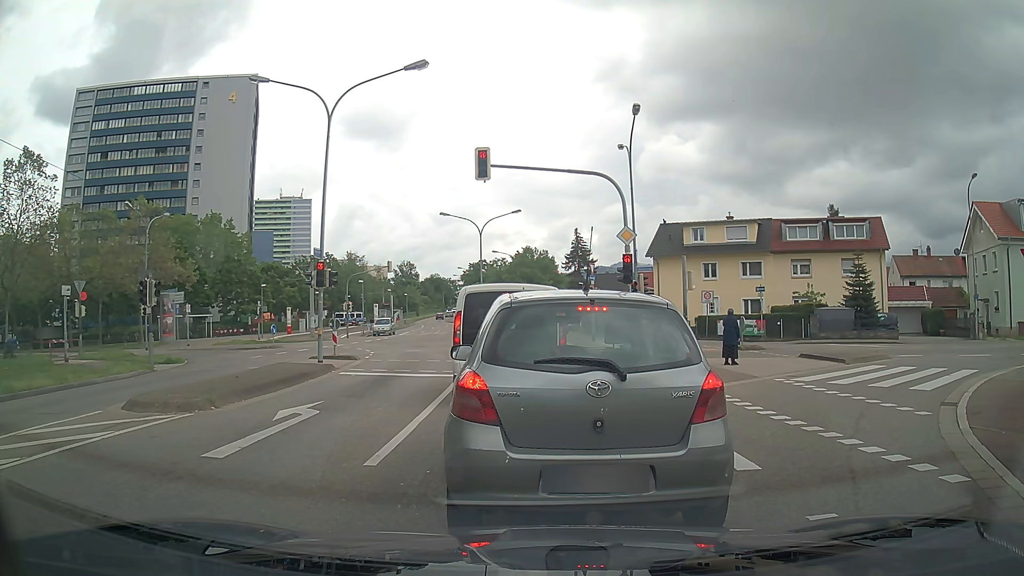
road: tertiary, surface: asphalt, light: Day
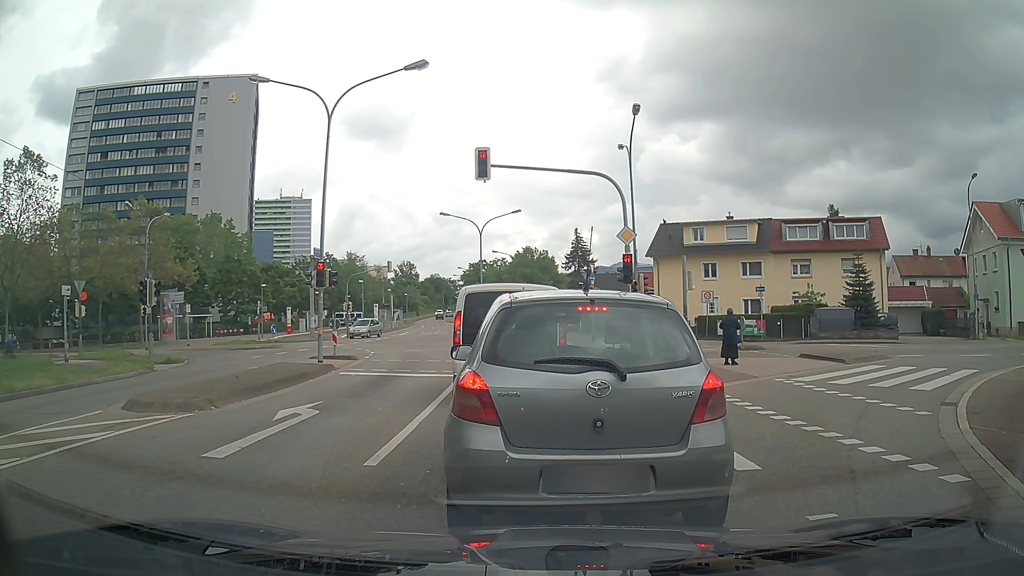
(0.0, 0.0) m; 0°
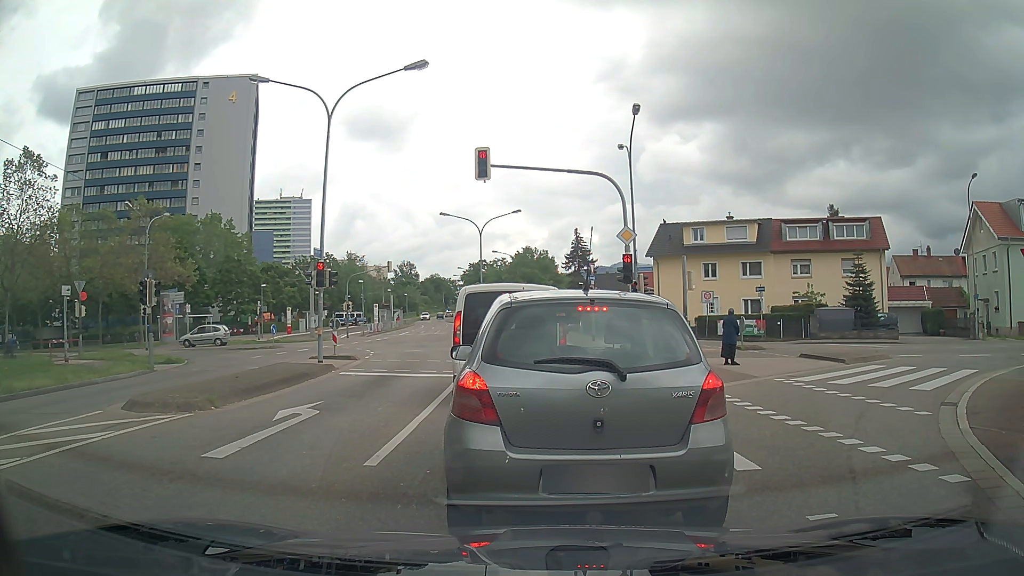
(0.0, 0.0) m; 0°
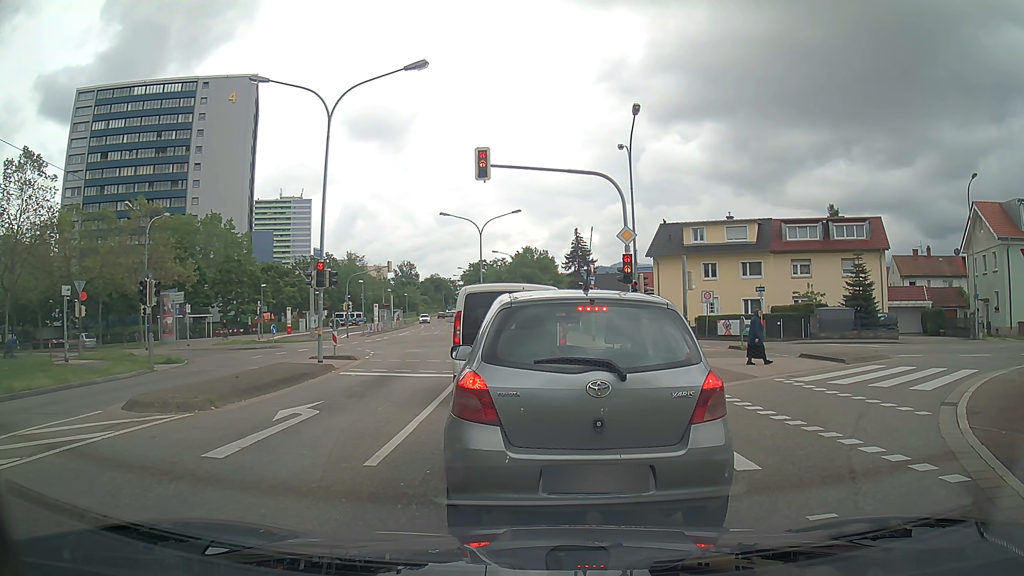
(0.0, 0.0) m; 0°
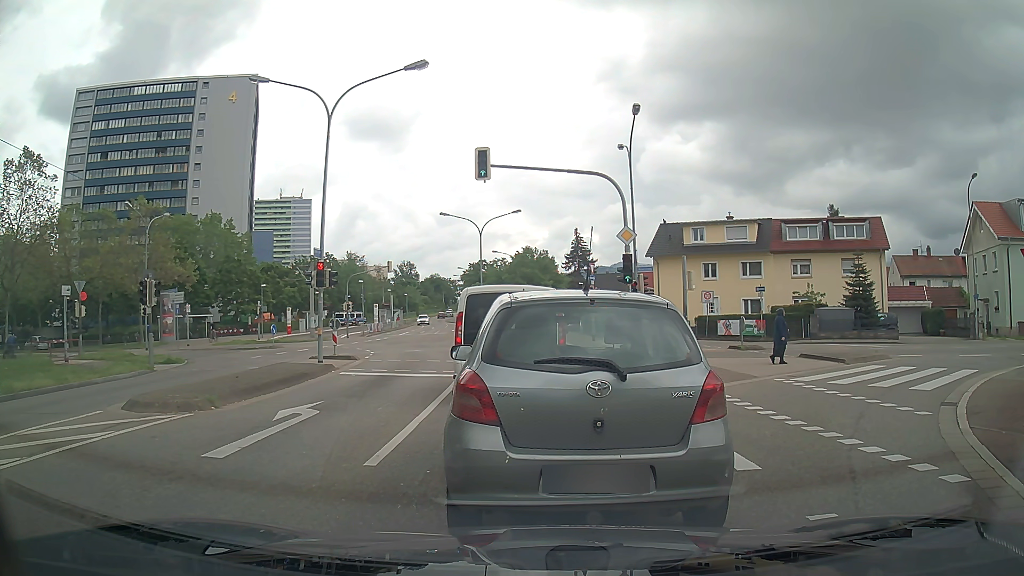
(0.0, 0.0) m; 0°
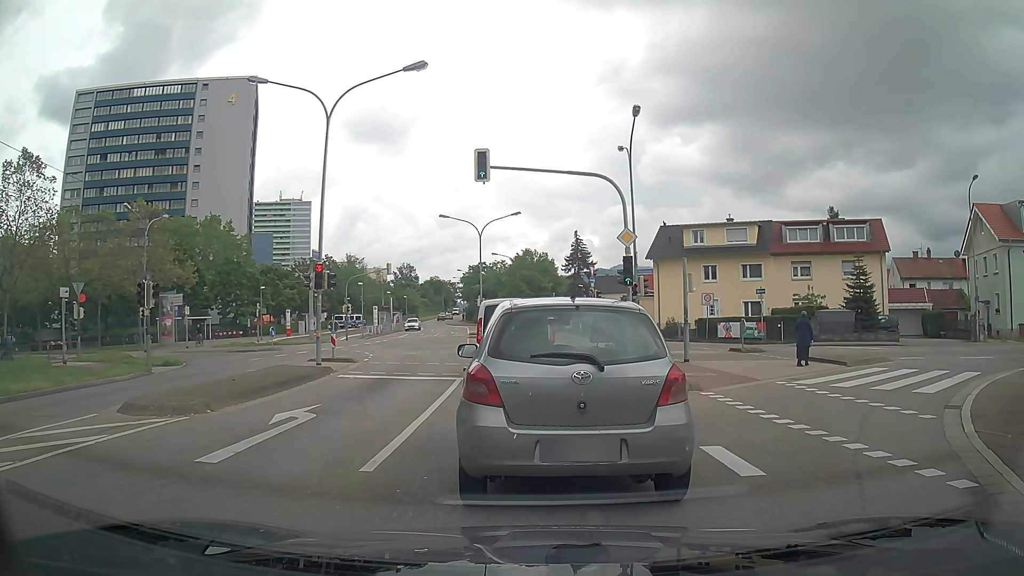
(0.0, +0.1) m; 0°
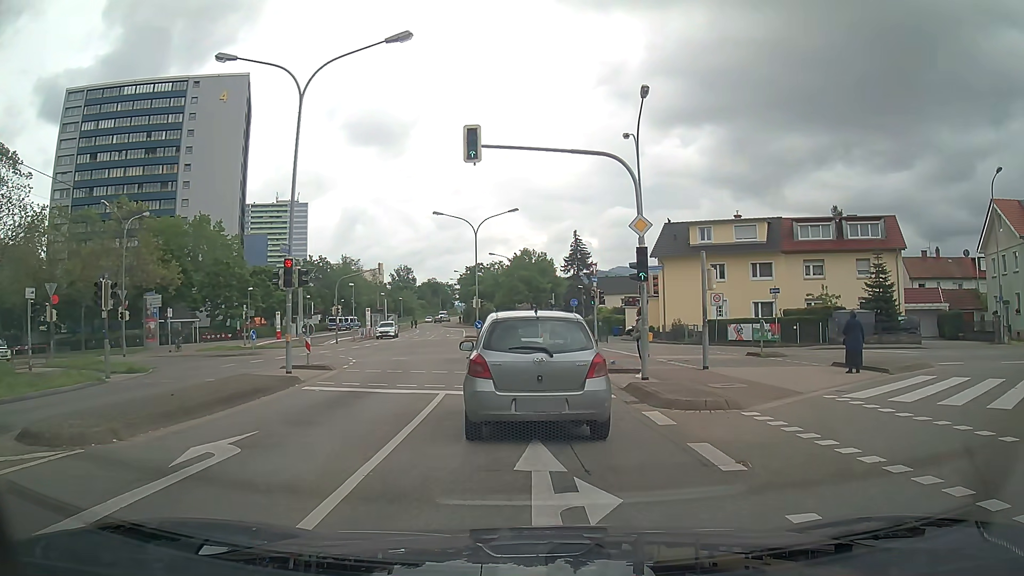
(0.0, +2.9) m; -2°
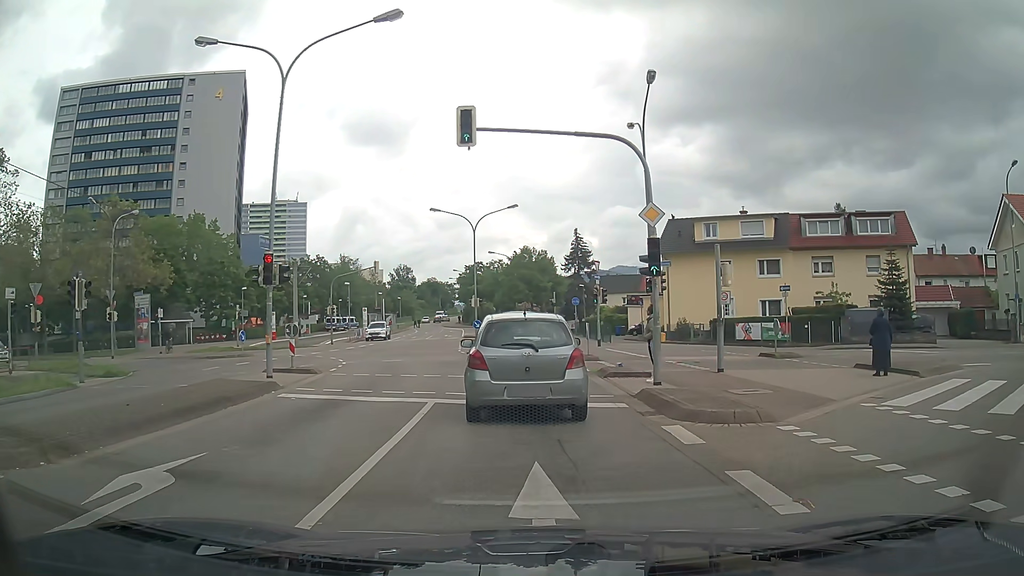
(0.0, +1.6) m; +1°
(0, +10) (-1, +20) (-1, +30) (-2, +40) (-2, +50) (-4, +60) (-6, +70) (-7, +79) (-8, +89) (-10, +99) m
